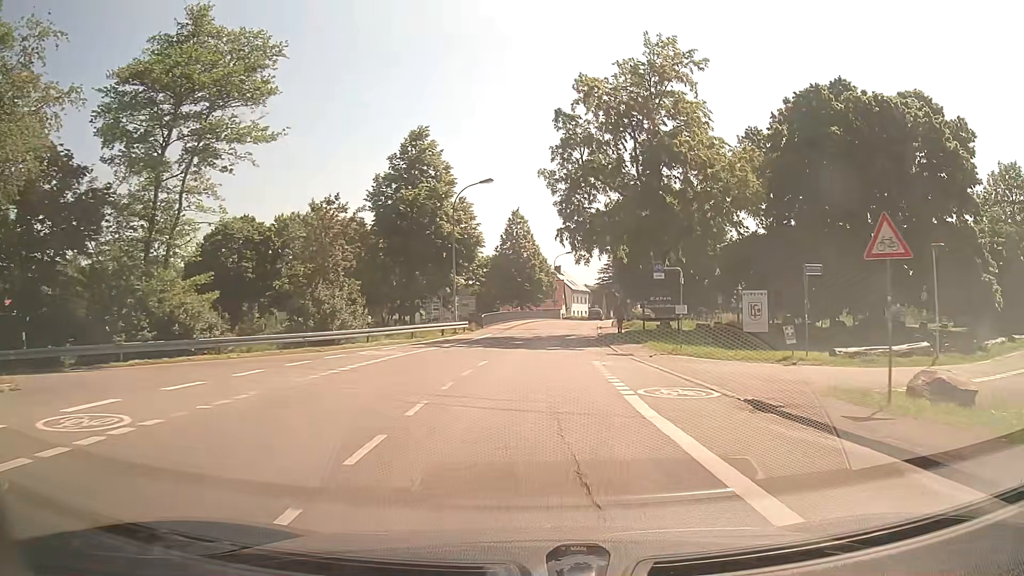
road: tertiary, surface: asphalt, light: Day
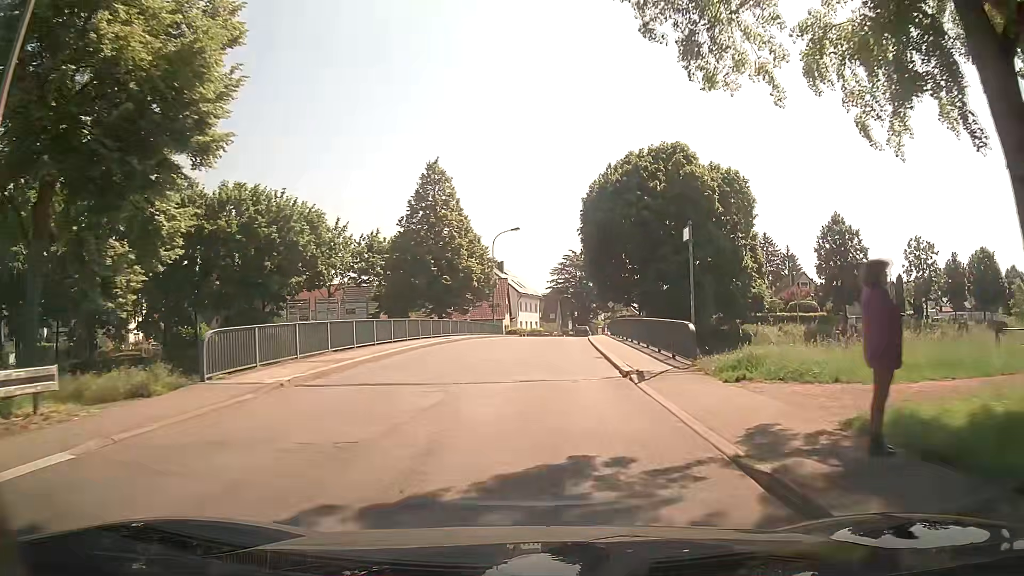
(+1.7, +33.8) m; +5°
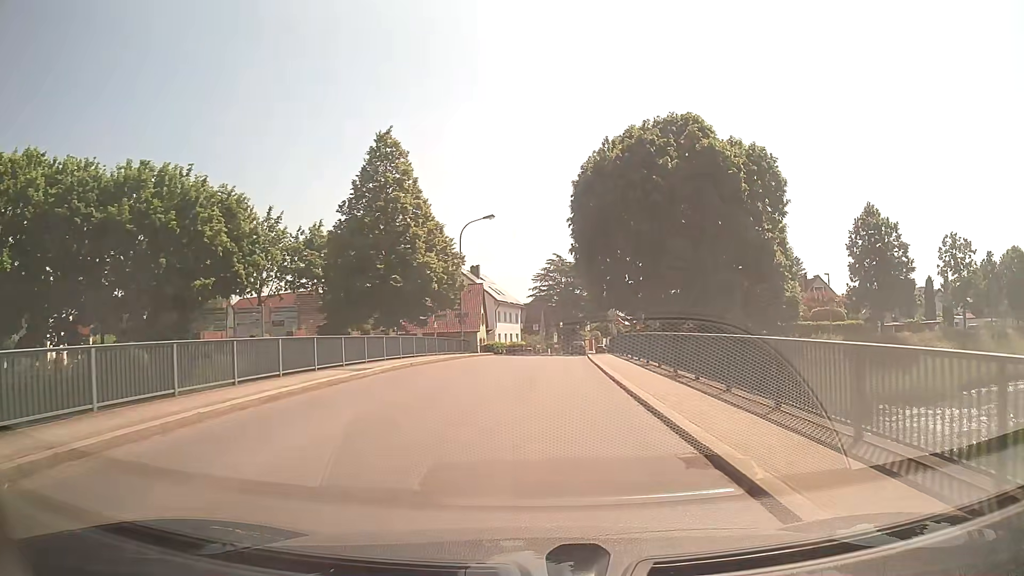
(+0.1, +12.6) m; +1°
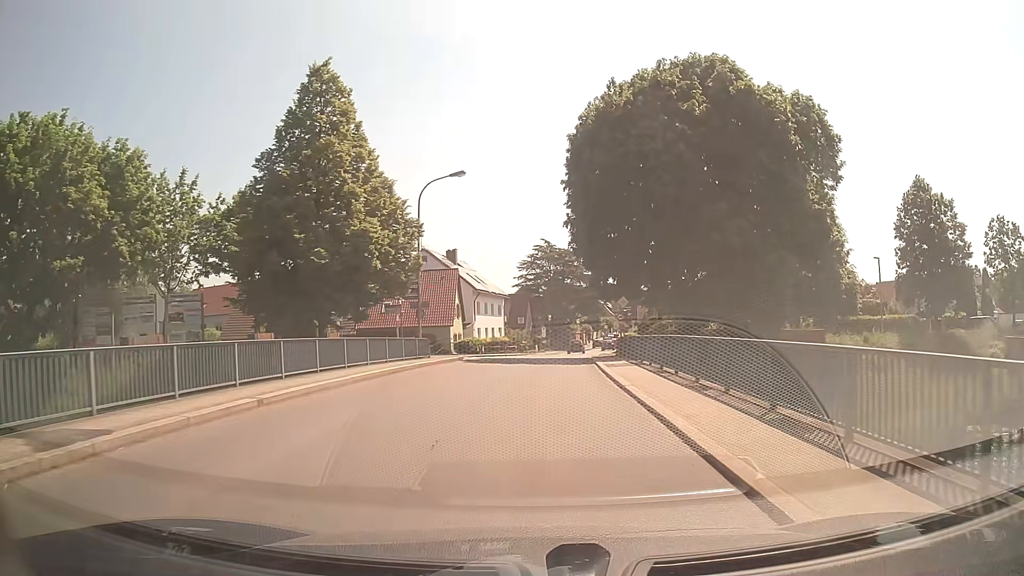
(+0.2, +11.8) m; +2°
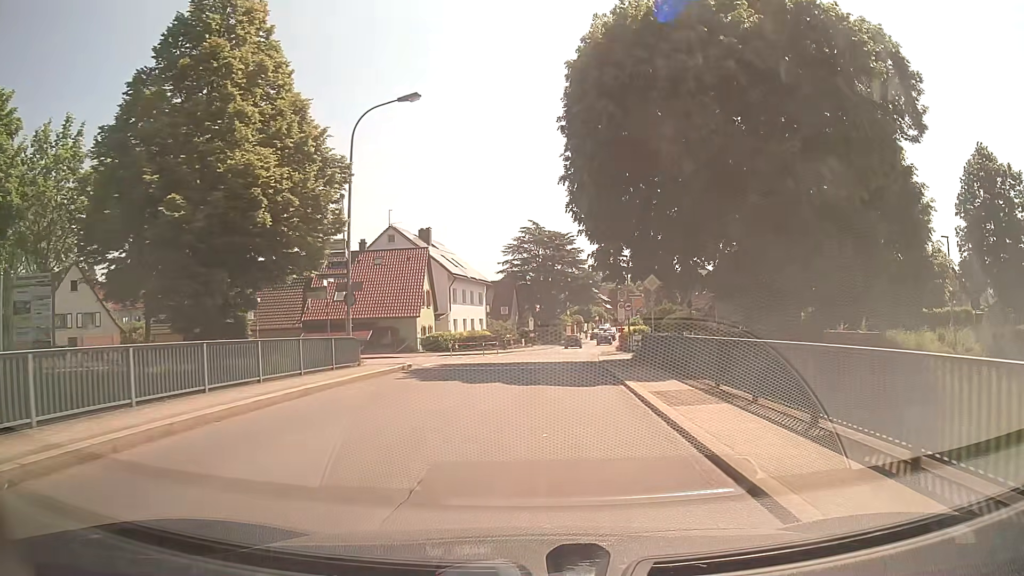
(+0.1, +10.8) m; +1°
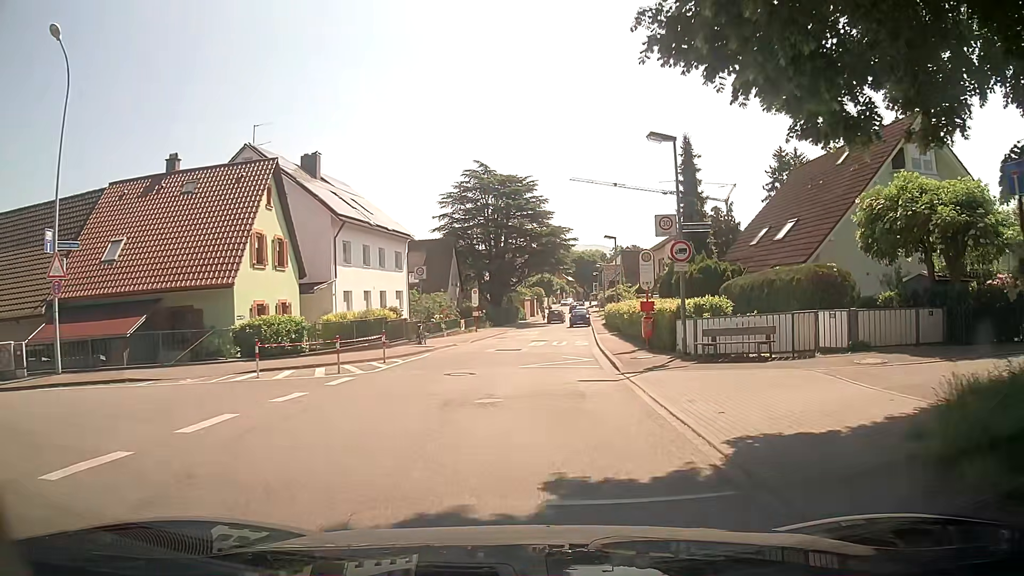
(+0.6, +24.0) m; +4°
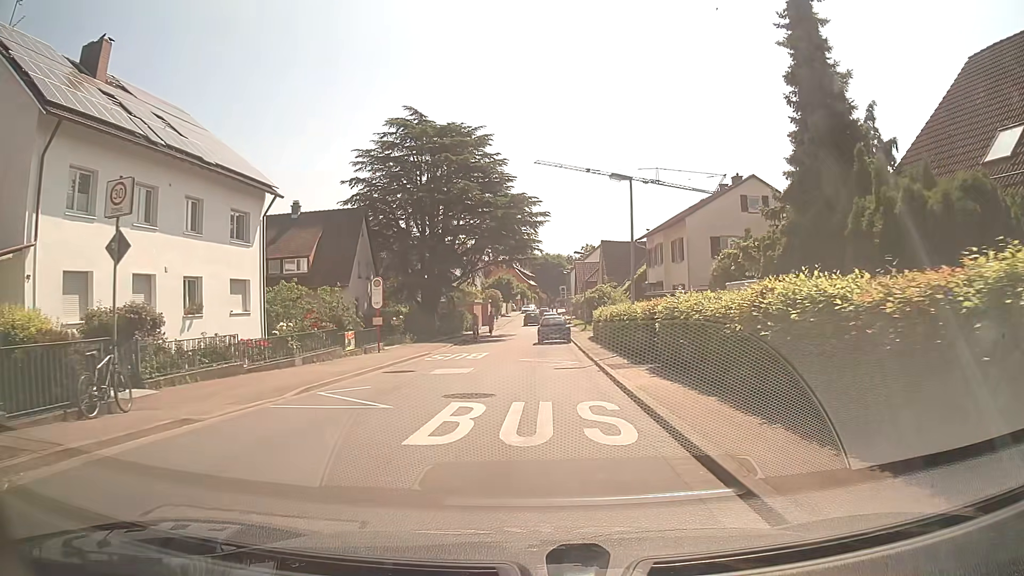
(+0.6, +21.6) m; +3°
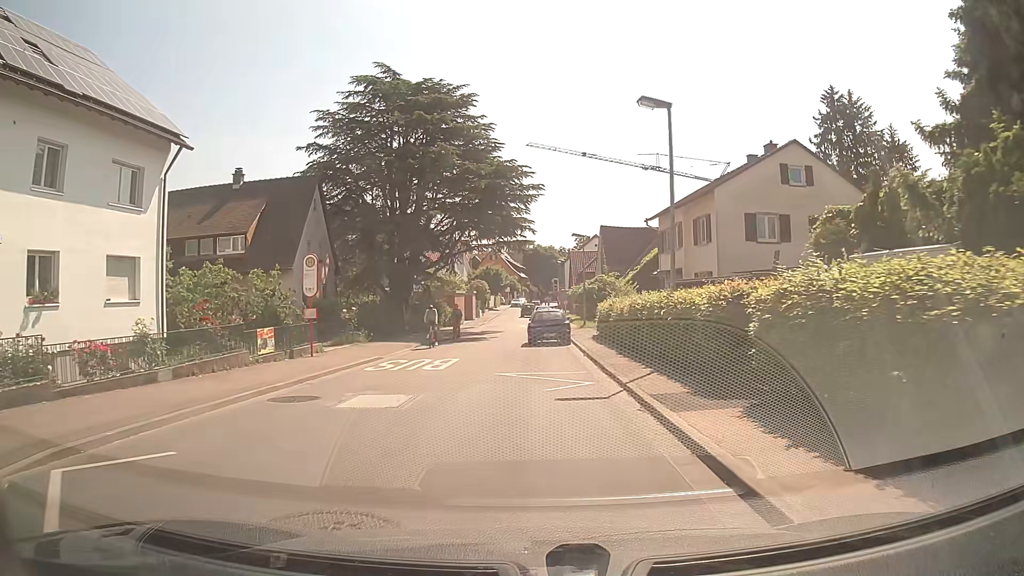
(+0.1, +8.1) m; +1°
(0, +10) (0, +20) (-2, +30) (-2, +40) (-2, +50) (-2, +60) (-1, +70) (0, +80) (+1, +90) (+1, +100) m
